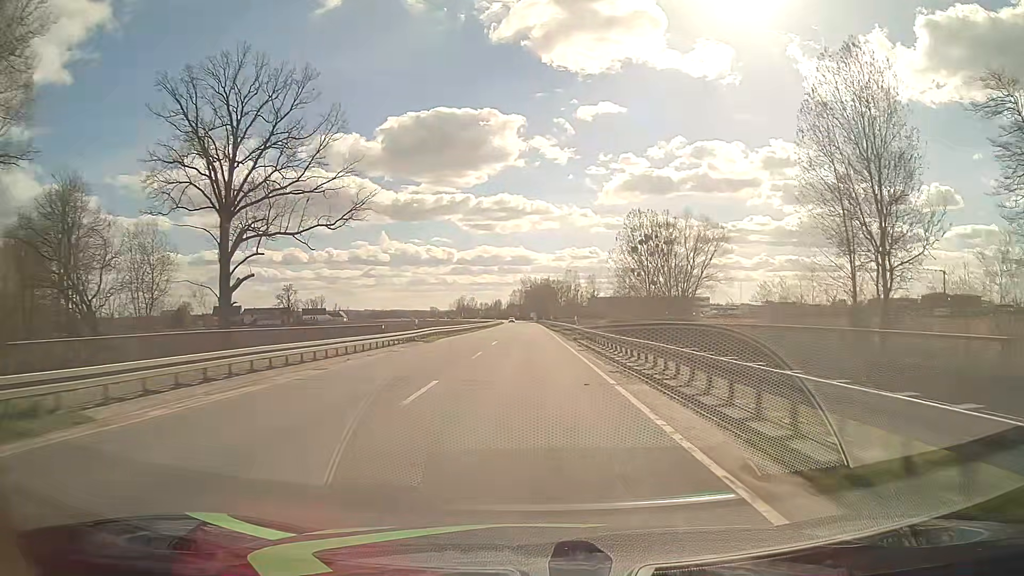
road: primary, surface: asphalt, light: Day
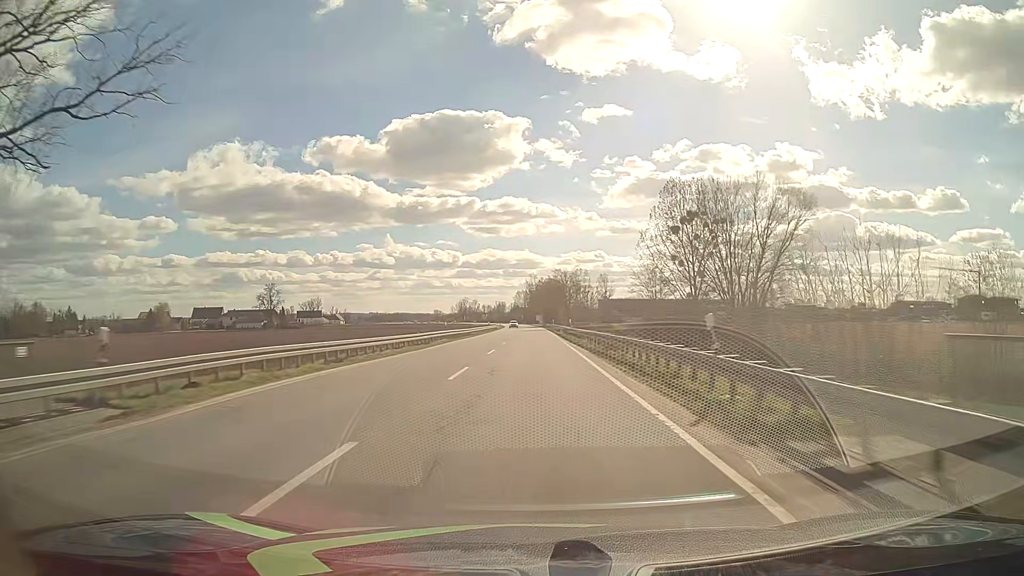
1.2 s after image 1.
(-0.1, +31.4) m; 0°
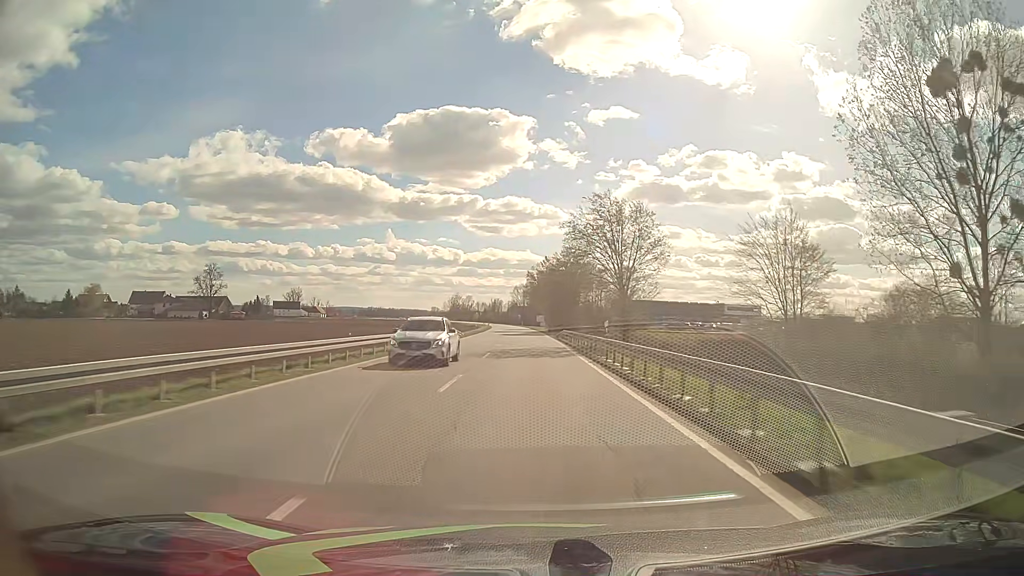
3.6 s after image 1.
(-0.1, +62.9) m; 0°
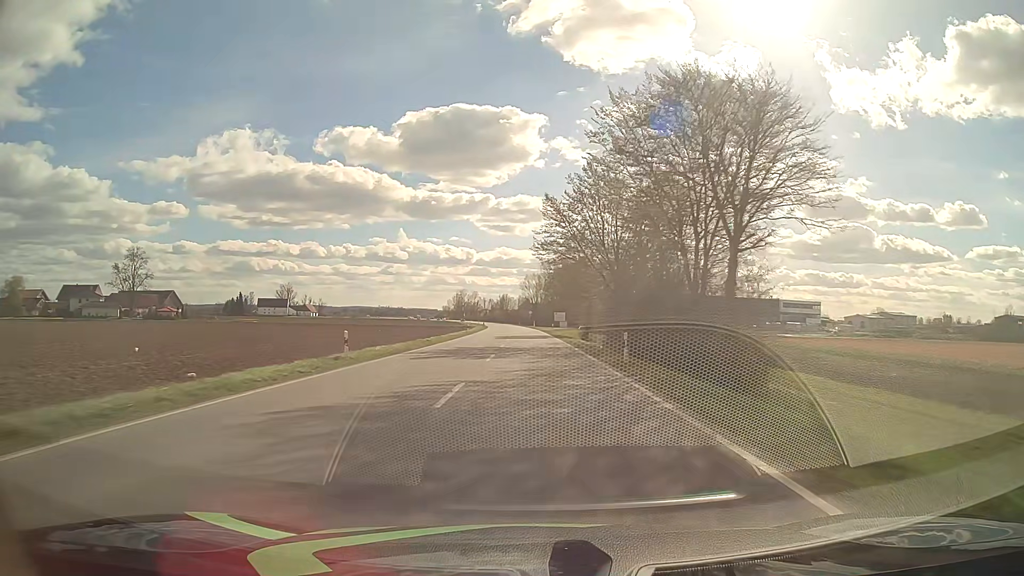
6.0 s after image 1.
(-0.5, +63.1) m; -1°
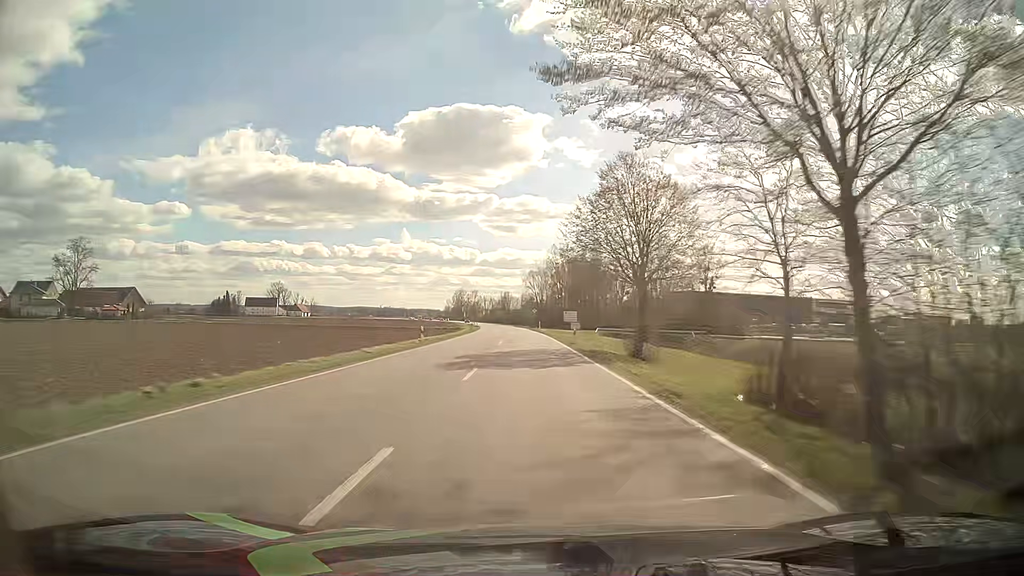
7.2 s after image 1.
(-0.1, +31.6) m; 0°
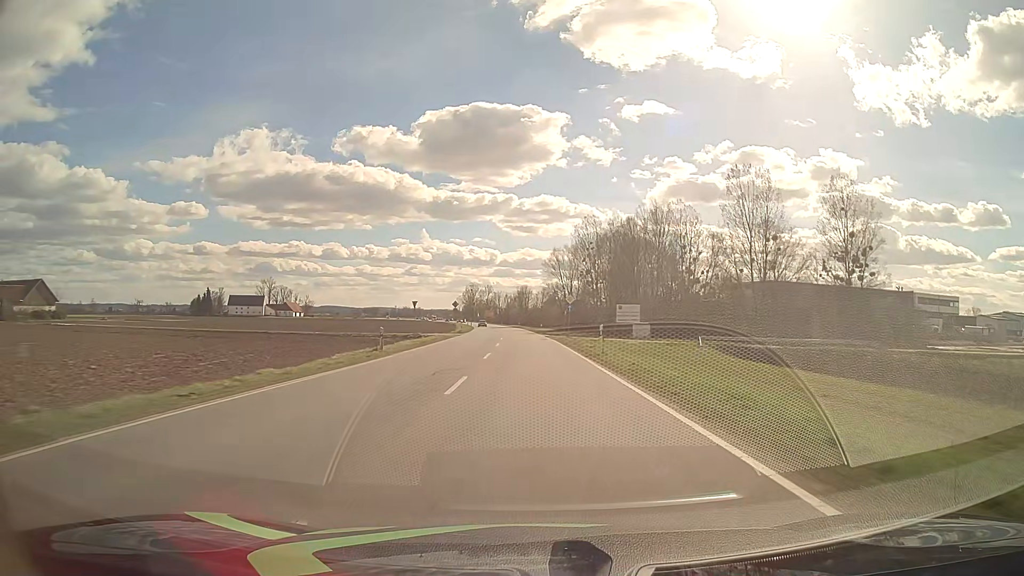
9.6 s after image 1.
(-1.1, +63.1) m; -2°
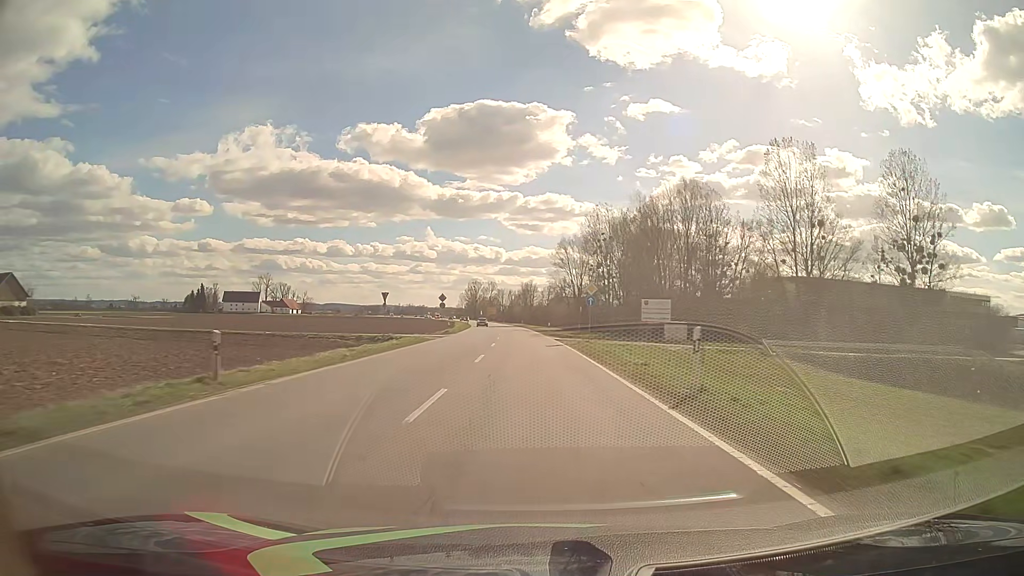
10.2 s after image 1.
(0.0, +15.8) m; 0°
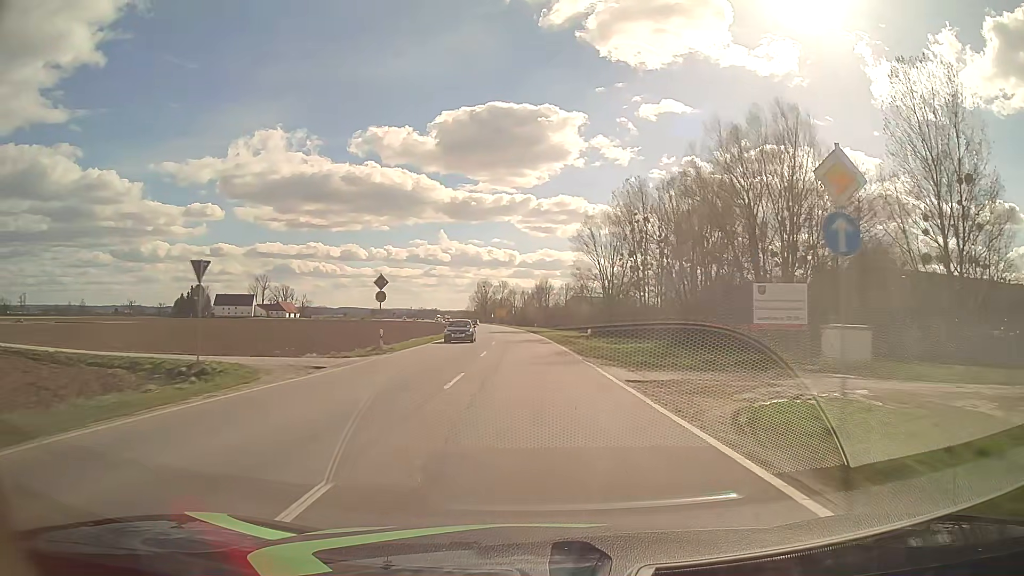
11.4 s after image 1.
(-0.3, +31.6) m; -1°
(0, +10) (0, +20) (0, +30) (-1, +40) (-1, +50) (-1, +60) (-2, +70) (-3, +80) (-3, +90) (-4, +100) m
